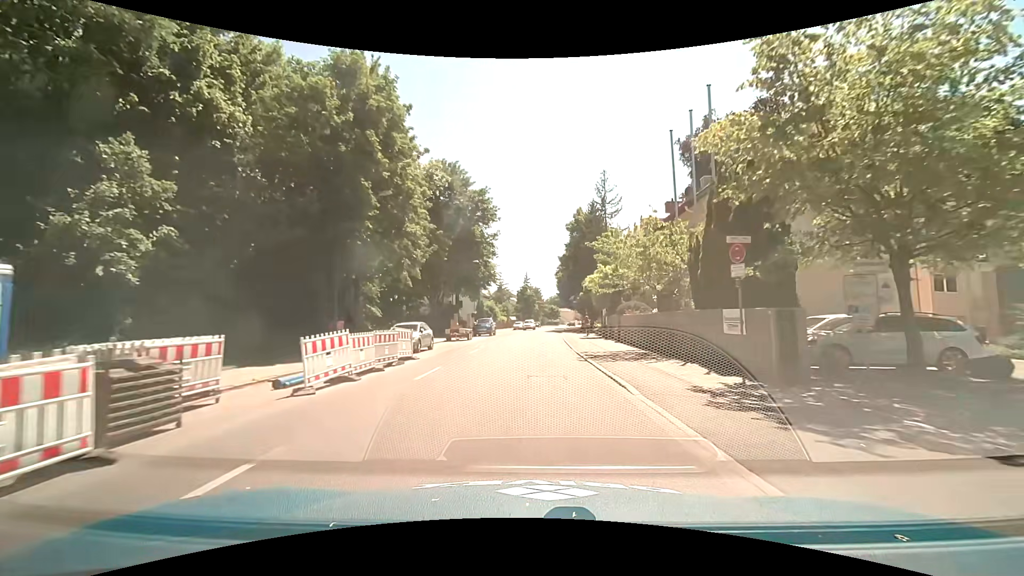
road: secondary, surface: asphalt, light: Day
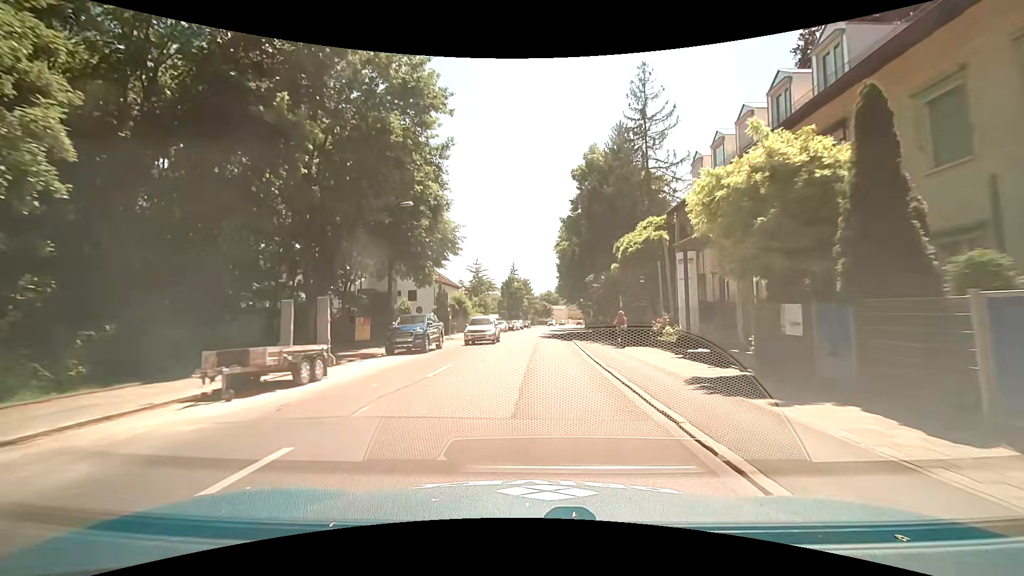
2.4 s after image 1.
(+0.2, +27.2) m; +1°
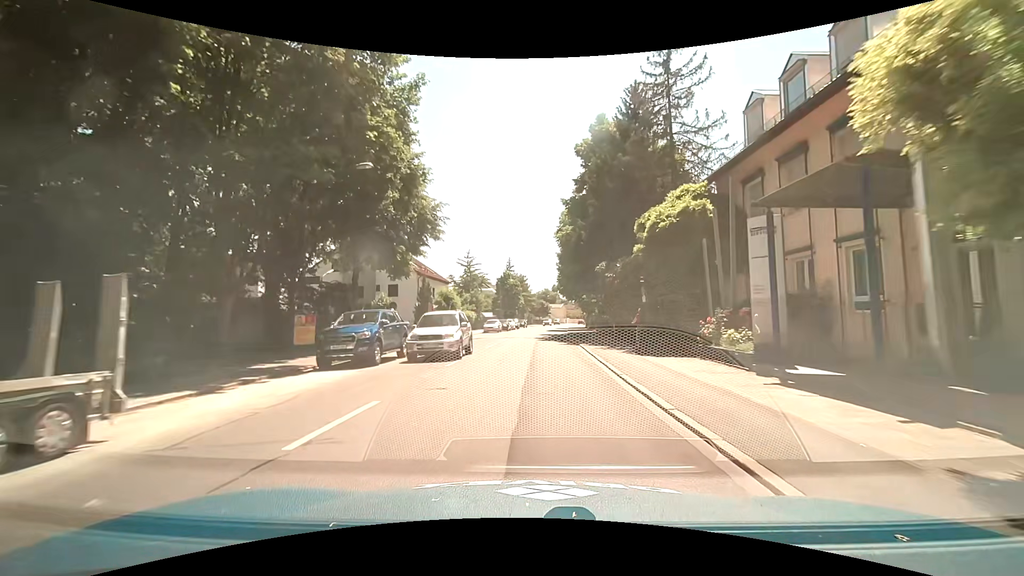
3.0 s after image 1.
(0.0, +6.8) m; 0°
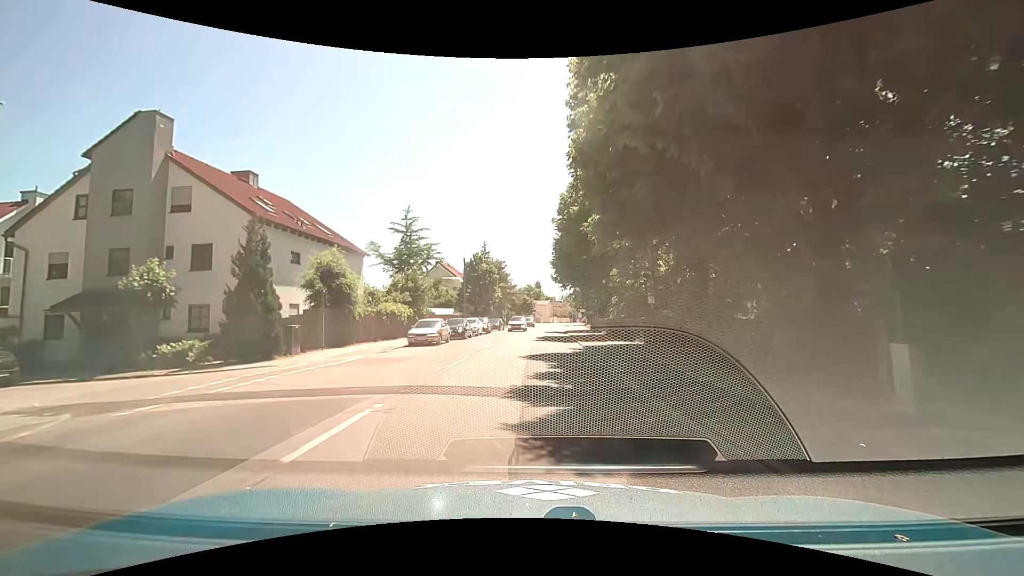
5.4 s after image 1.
(+0.7, +27.5) m; +2°
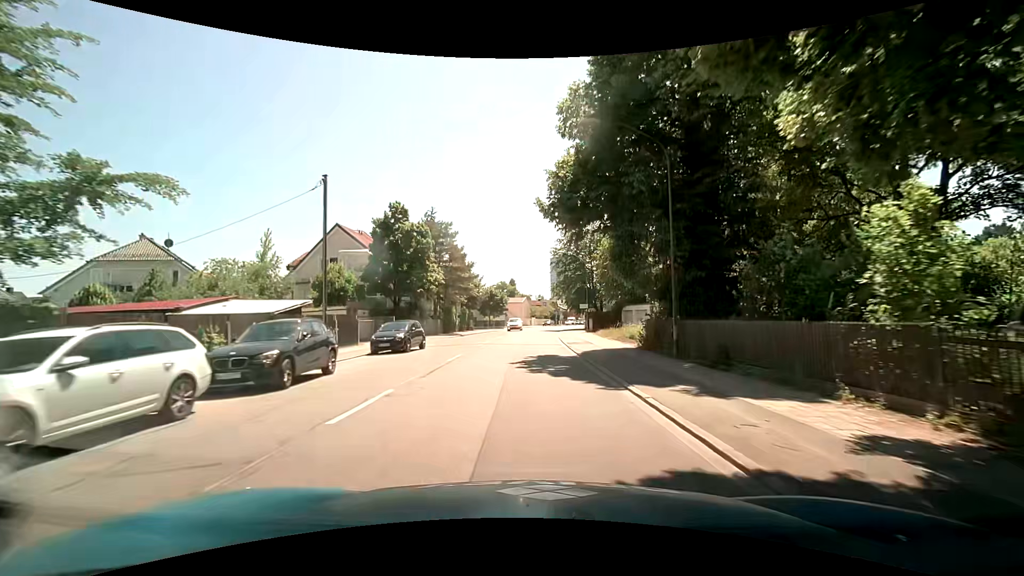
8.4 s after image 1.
(+1.0, +34.8) m; +3°
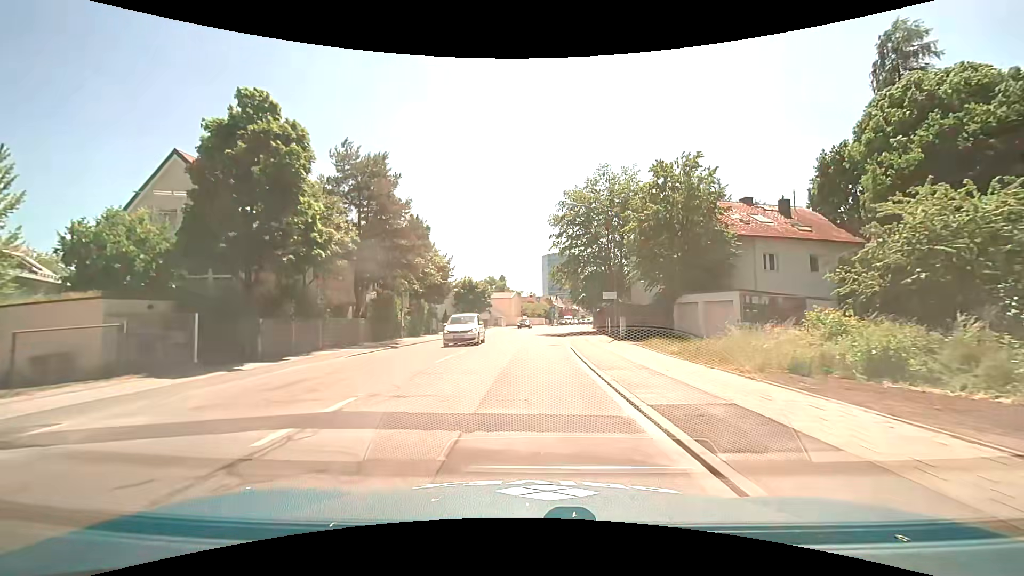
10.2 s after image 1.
(+0.3, +21.0) m; +1°
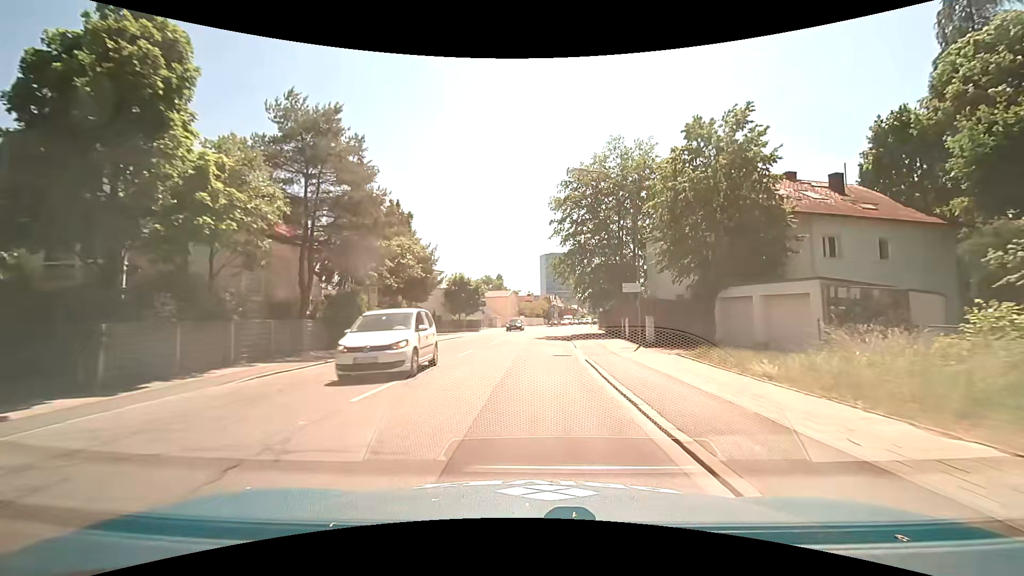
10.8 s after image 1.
(+0.1, +7.0) m; +2°
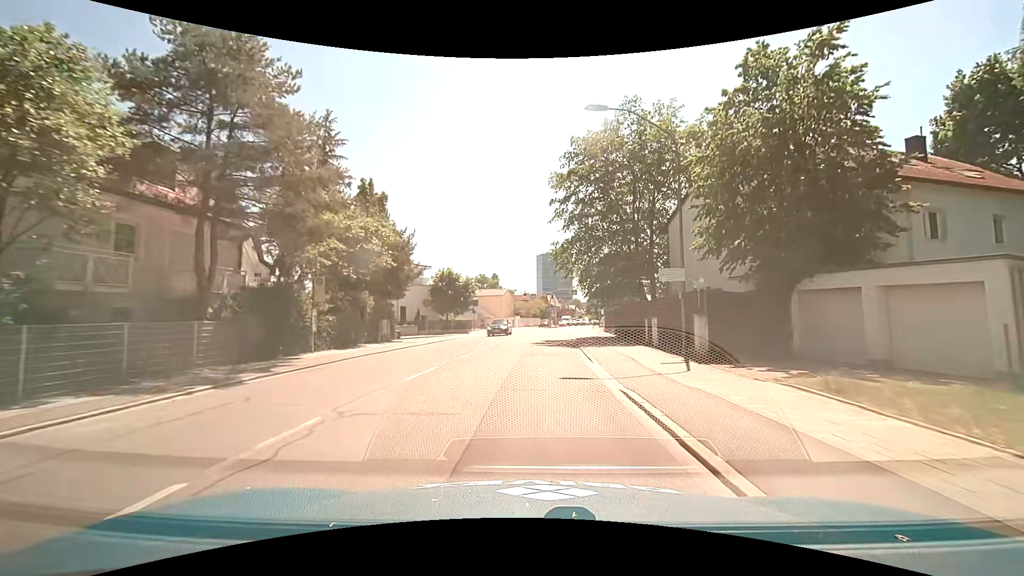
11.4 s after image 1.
(-0.1, +7.0) m; -1°
(0, +10) (0, +20) (+1, +30) (+2, +40) (+3, +50) (+4, +60) (+5, +70) (+7, +80) (+8, +89) (+10, +99) m
